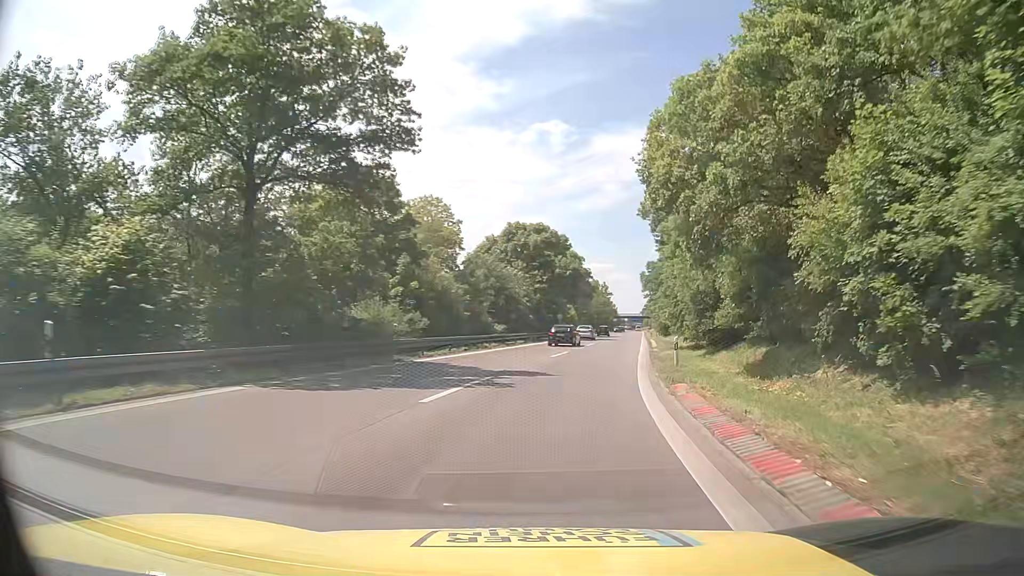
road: motorway_link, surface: asphalt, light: Day
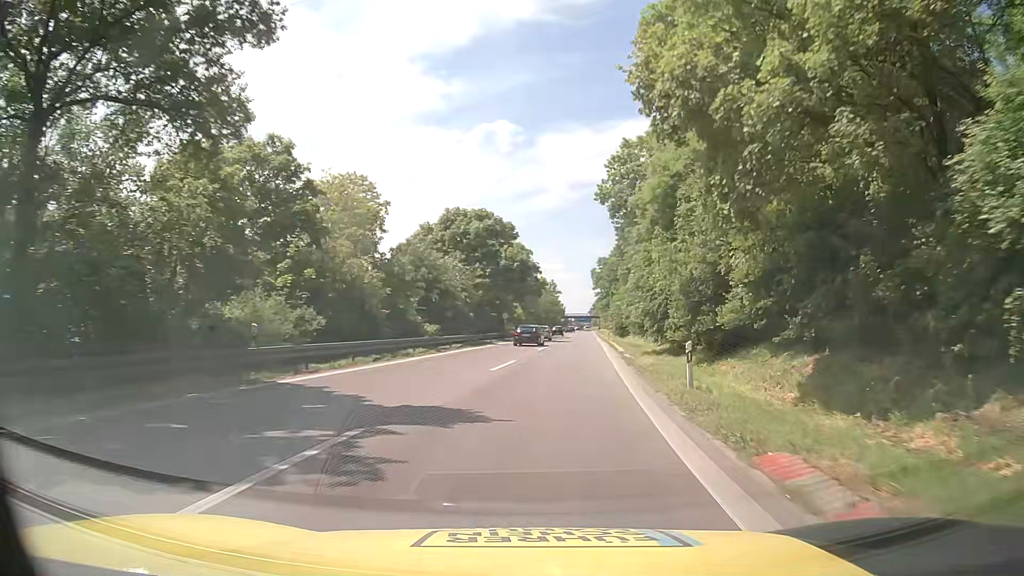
(+0.4, +9.1) m; +5°
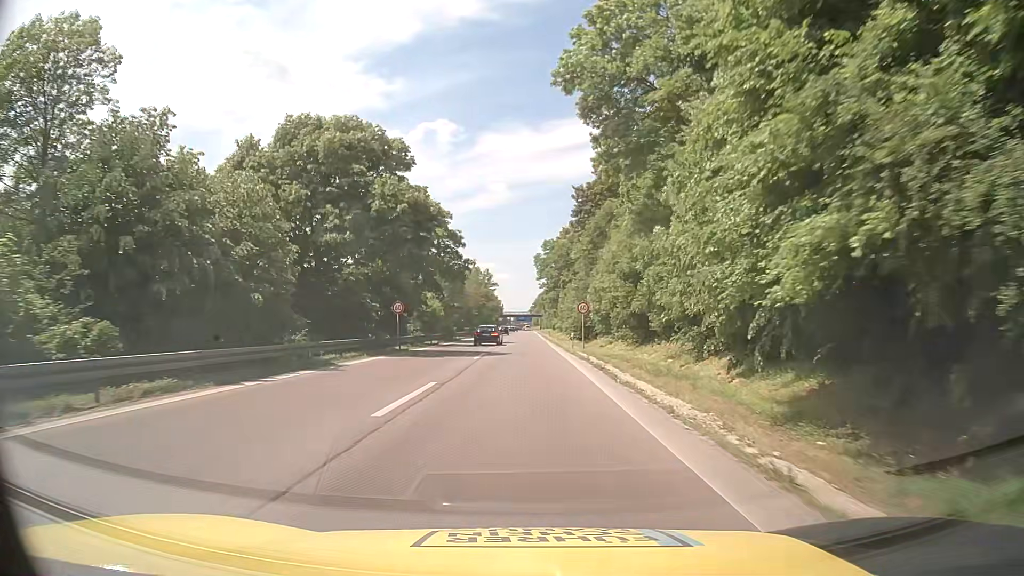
(+1.6, +28.9) m; +5°
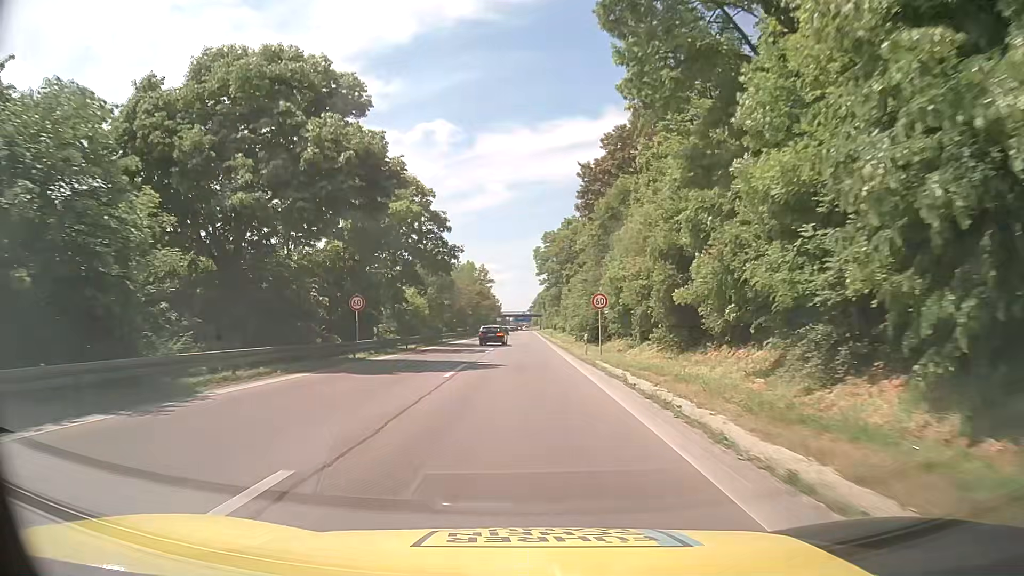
(0.0, +10.0) m; 0°
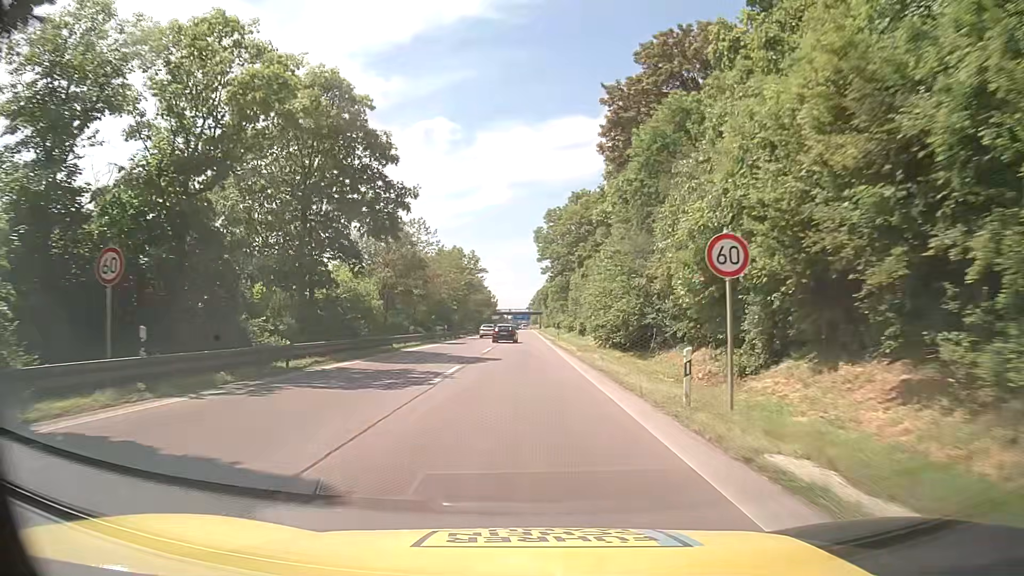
(-0.1, +20.3) m; 0°
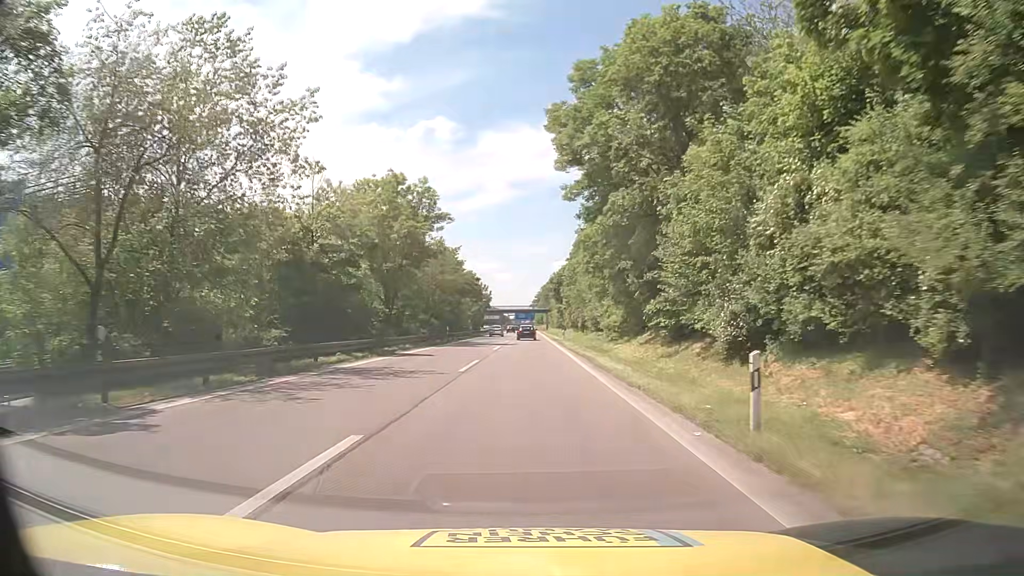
(-0.2, +50.1) m; 0°
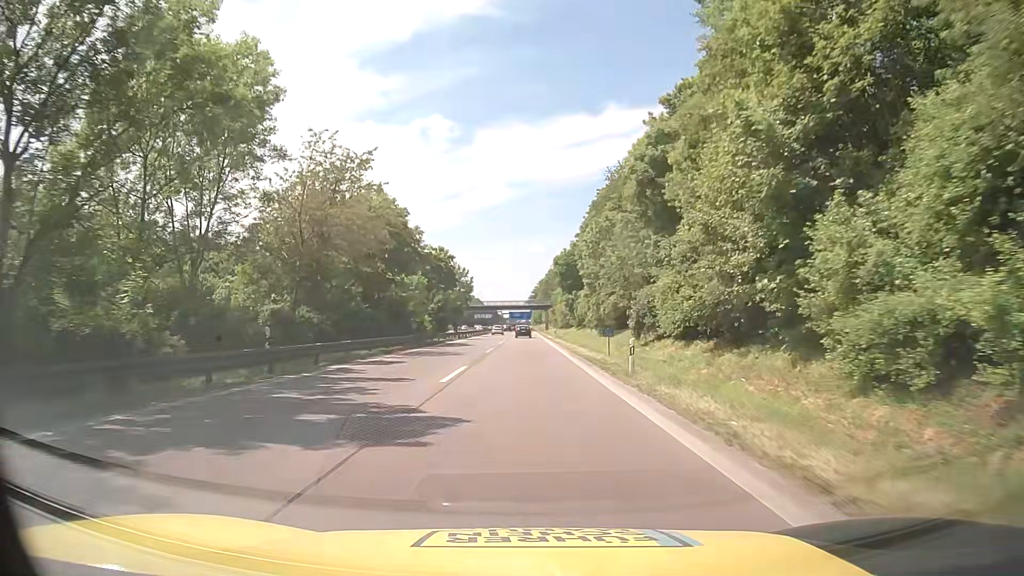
(0.0, +40.1) m; 0°
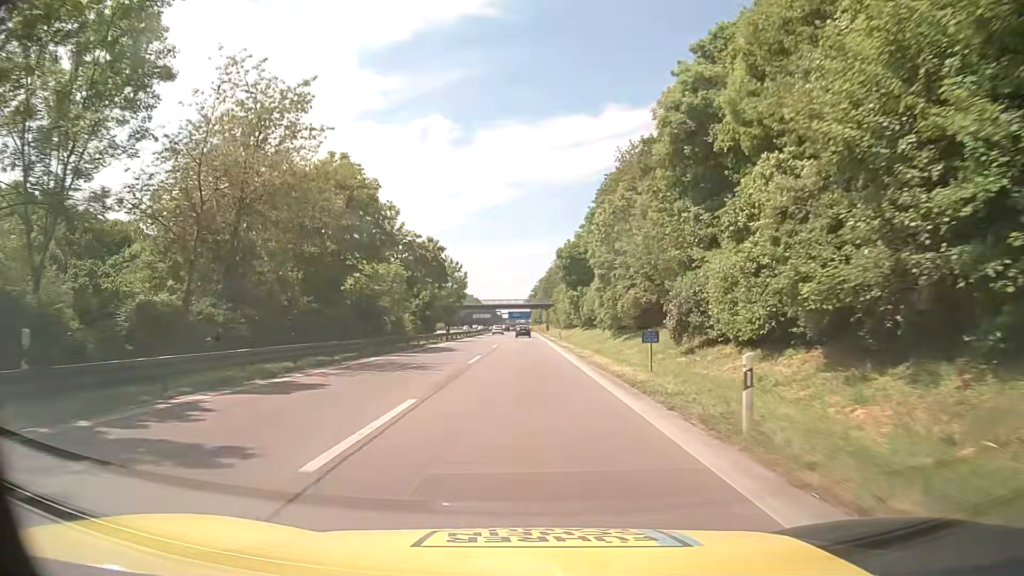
(+0.1, +10.1) m; 0°
(0, +10) (0, +20) (0, +30) (0, +40) (0, +50) (0, +60) (0, +70) (0, +80) (0, +90) (0, +100) m
